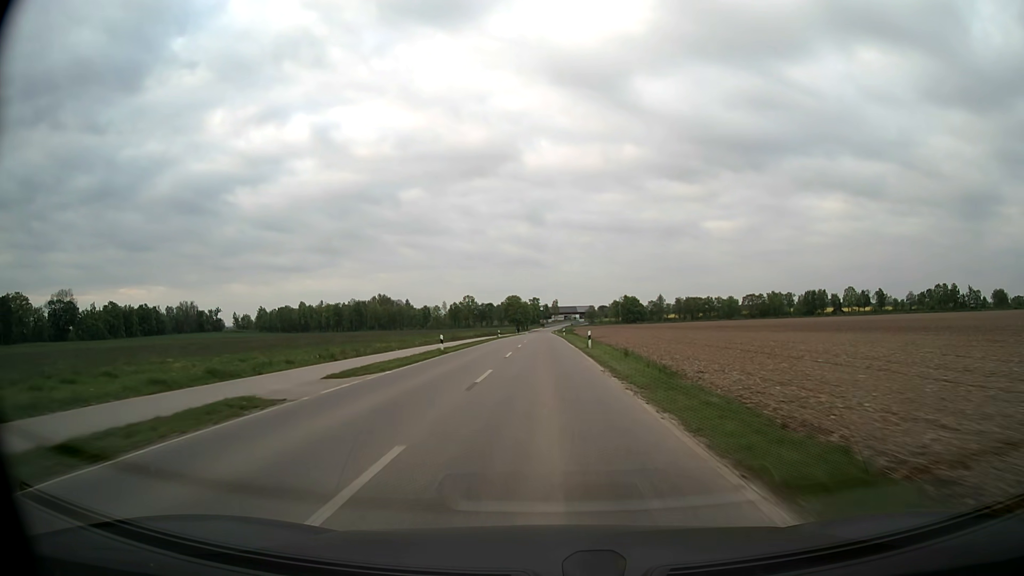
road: secondary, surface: asphalt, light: Day
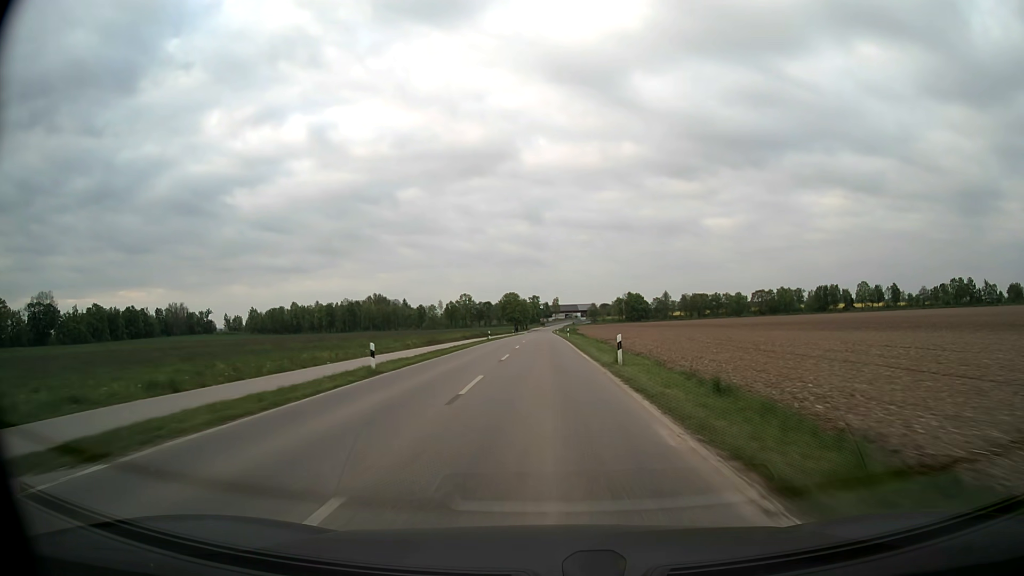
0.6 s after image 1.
(0.0, +14.4) m; 0°
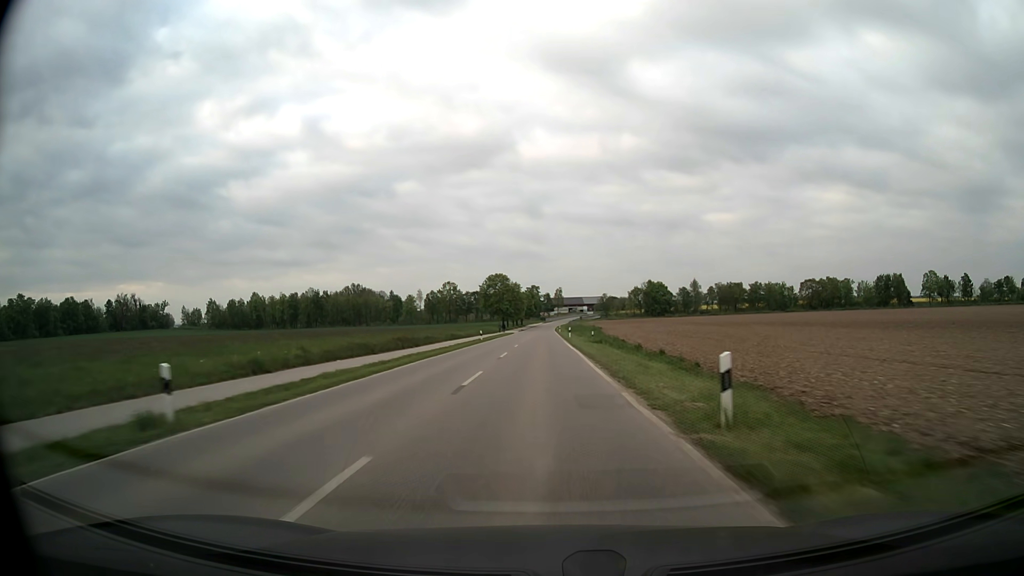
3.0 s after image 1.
(-0.2, +59.0) m; 0°
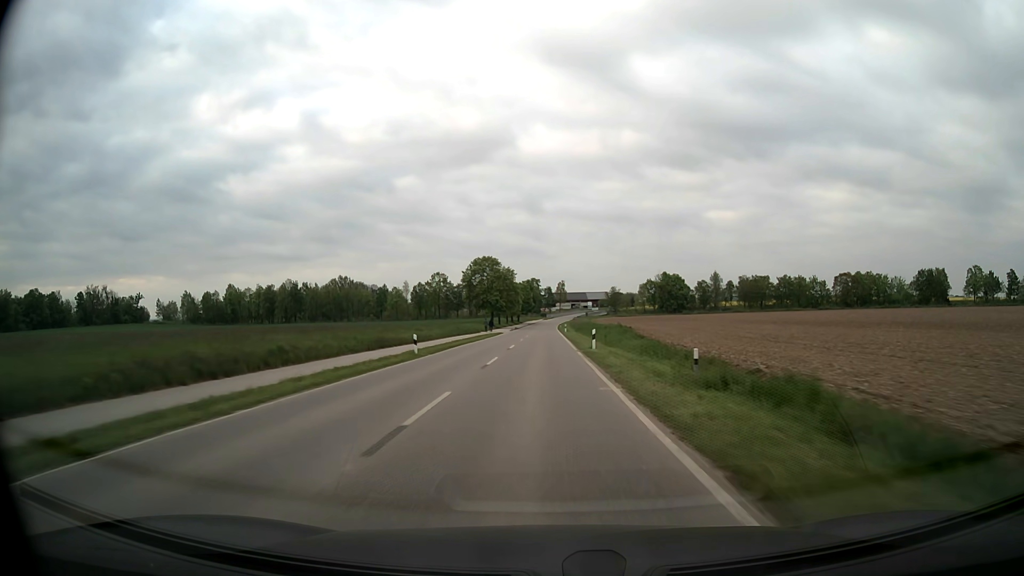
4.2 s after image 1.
(-0.1, +30.0) m; 0°
(0, +10) (0, +20) (0, +30) (0, +40) (0, +50) (0, +60) (0, +70) (0, +80) (0, +90) (0, +100) m
